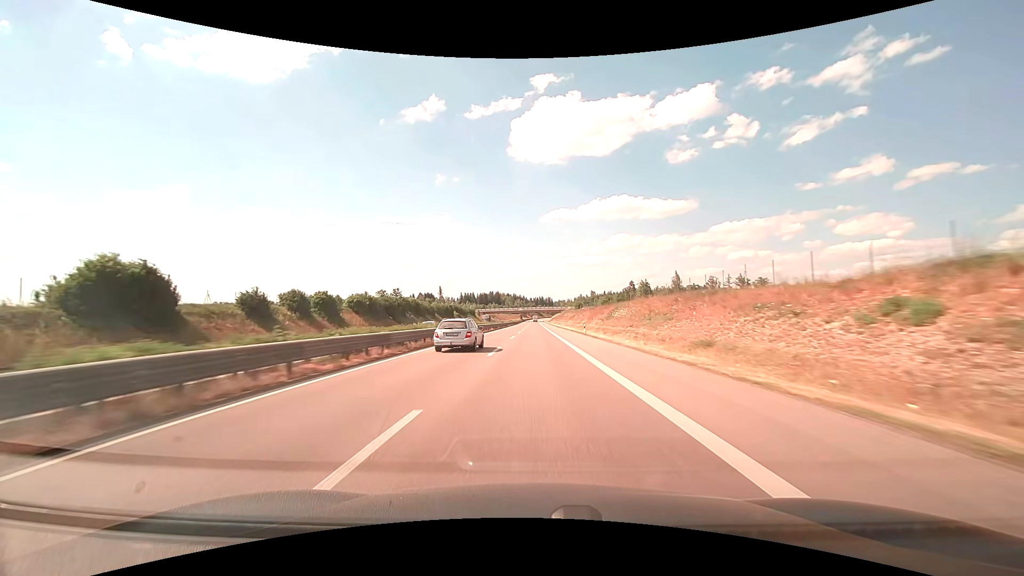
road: trunk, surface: asphalt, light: Day
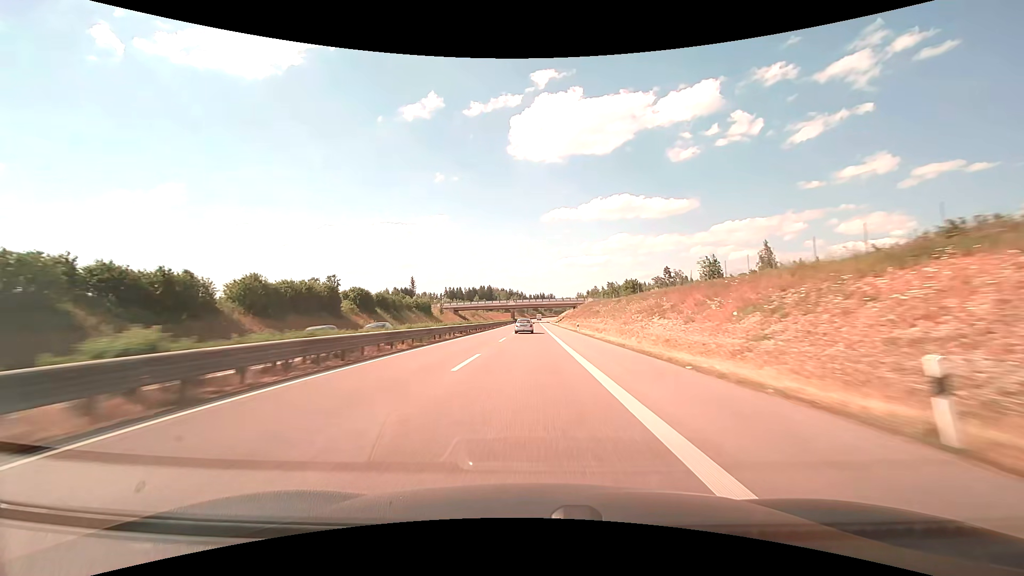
(+0.2, +95.5) m; 0°
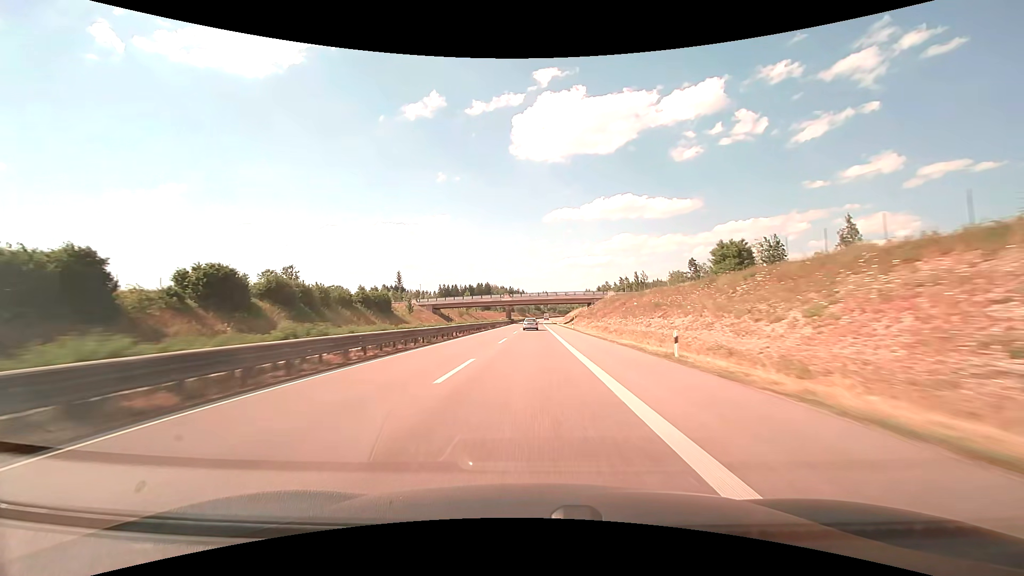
(-0.1, +38.3) m; 0°
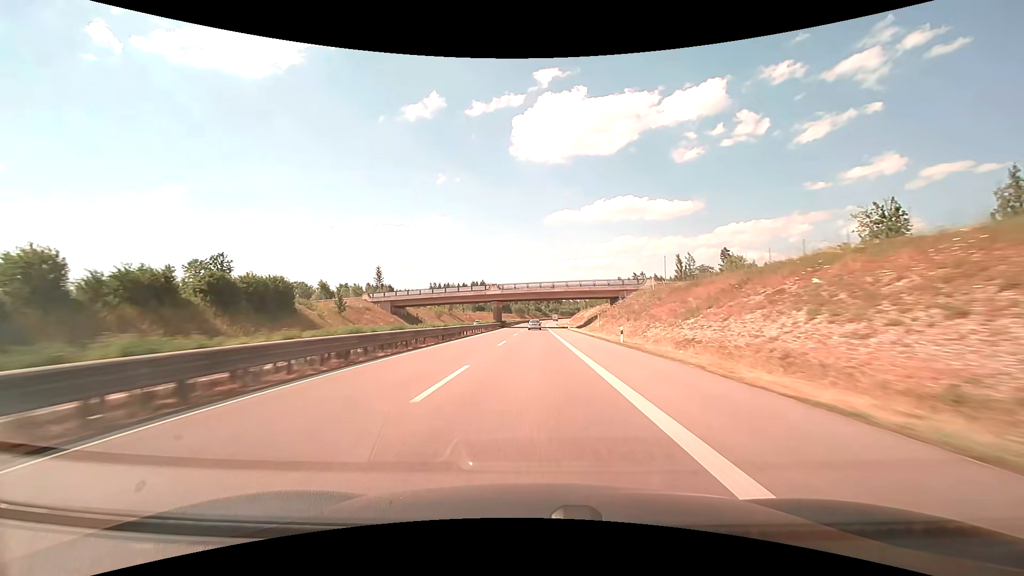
(0.0, +38.1) m; 0°
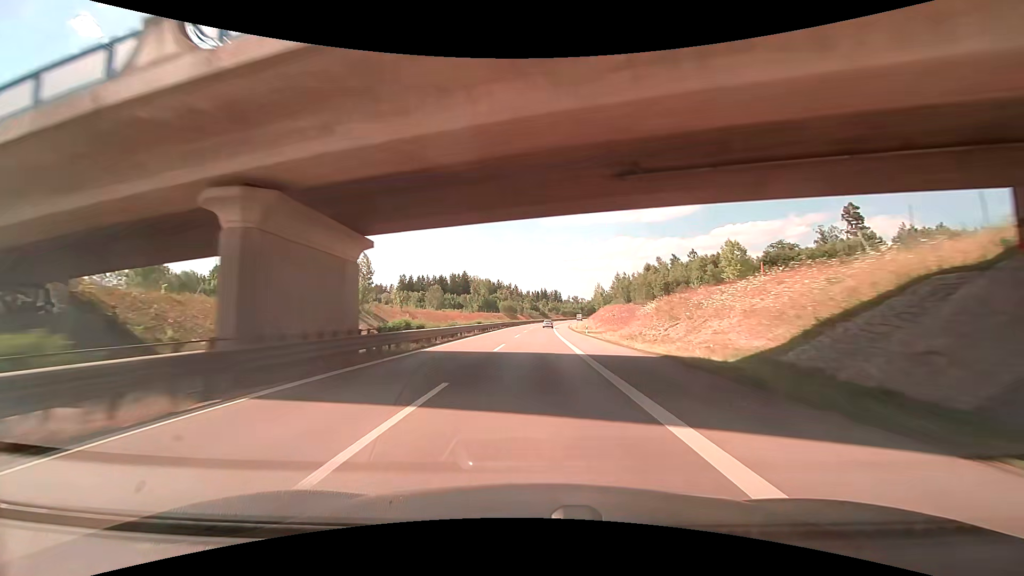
(+0.1, +75.5) m; 0°
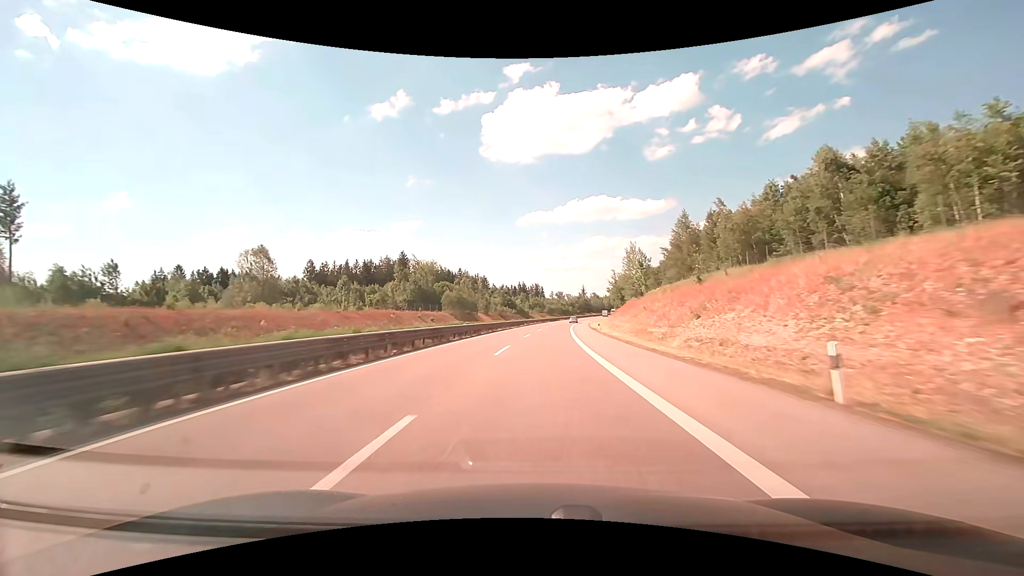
(+1.1, +92.9) m; +2°
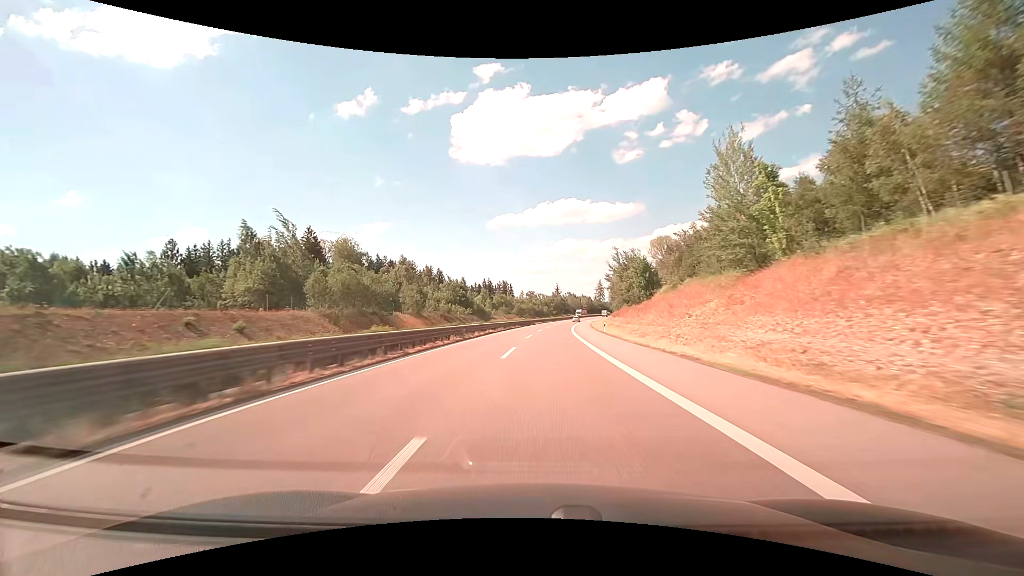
(+1.5, +54.9) m; +3°
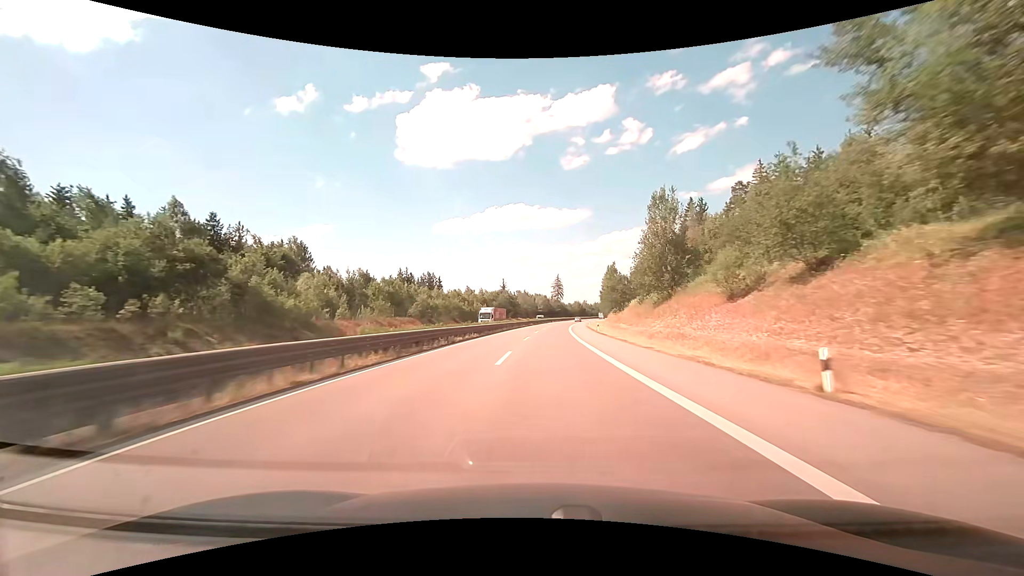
(+4.9, +91.6) m; +6°
(0, +10) (0, +20) (+1, +30) (+1, +40) (+1, +50) (+2, +60) (+3, +70) (+3, +80) (+4, +90) (+5, +100) m
